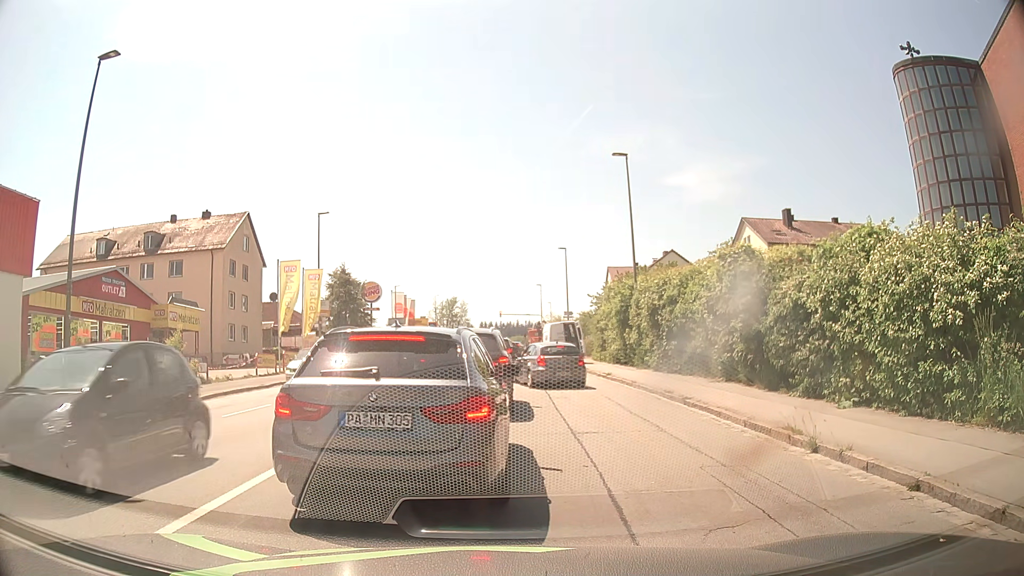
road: tertiary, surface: asphalt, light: Day
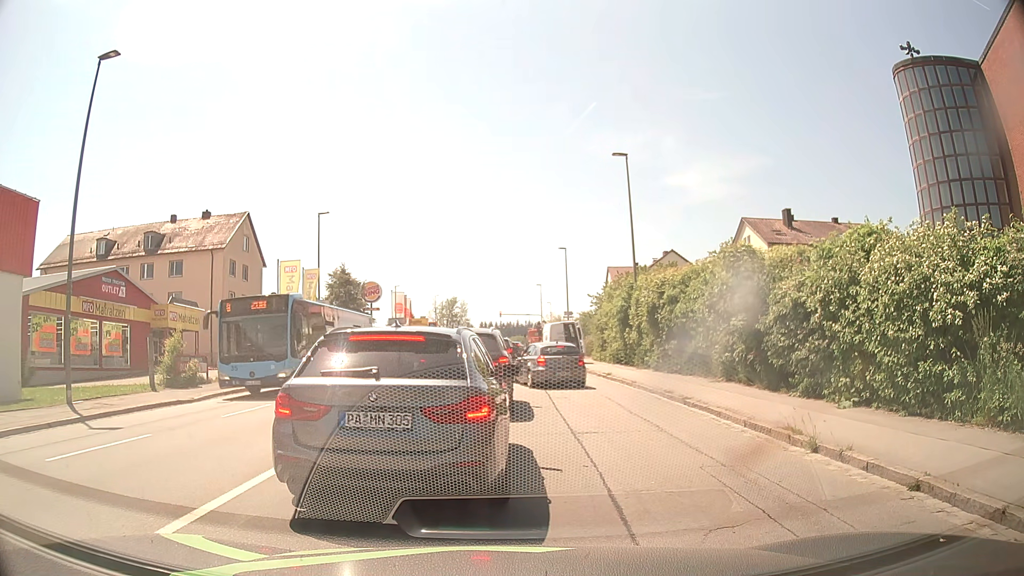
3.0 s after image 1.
(0.0, 0.0) m; 0°
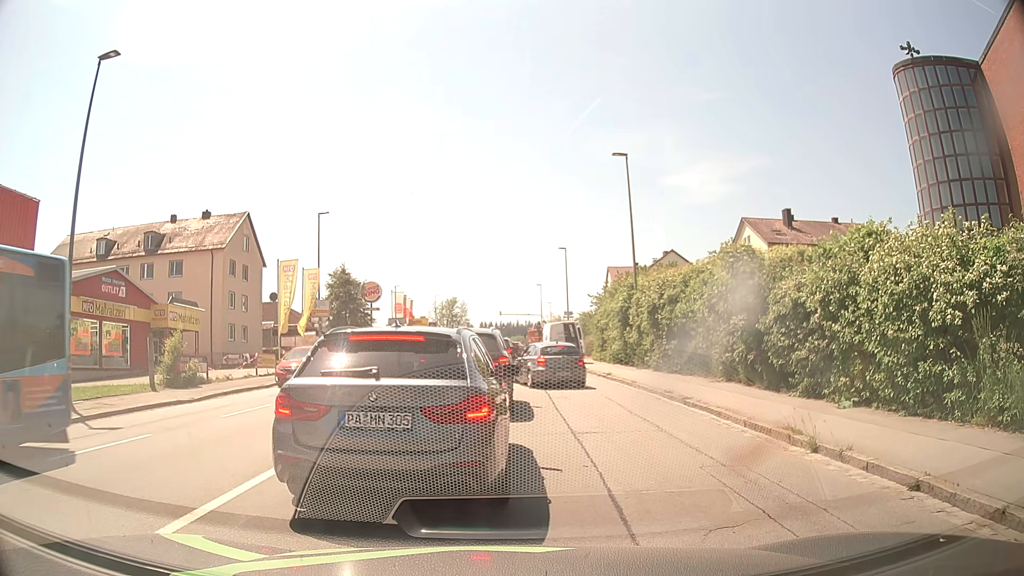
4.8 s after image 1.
(0.0, 0.0) m; 0°
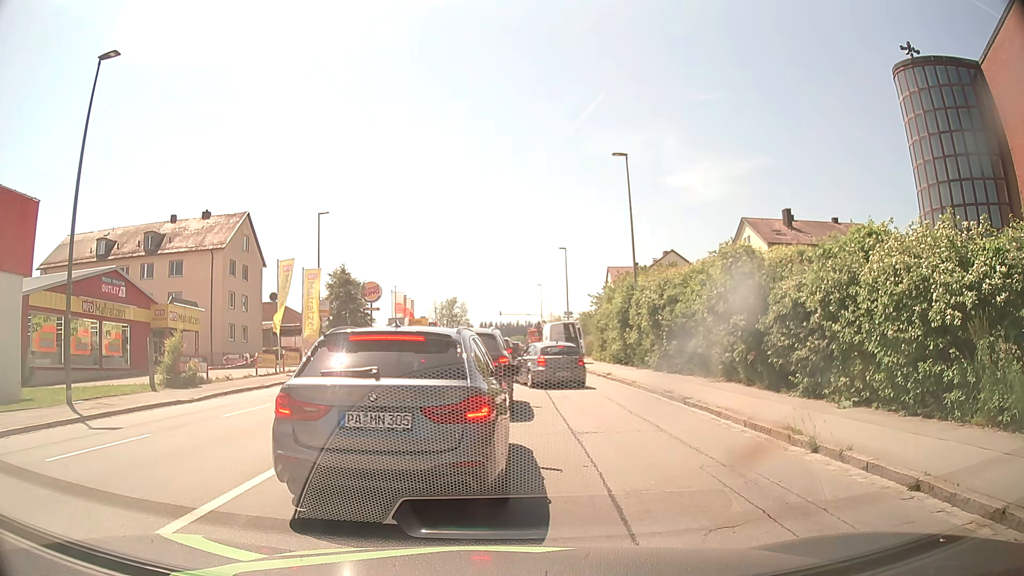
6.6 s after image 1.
(0.0, 0.0) m; 0°
